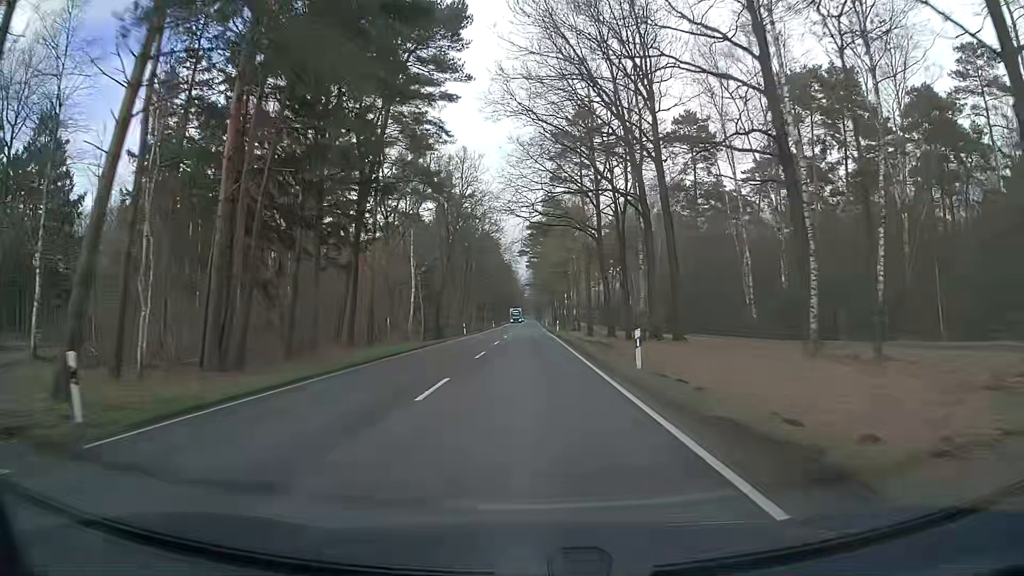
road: secondary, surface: asphalt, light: Day
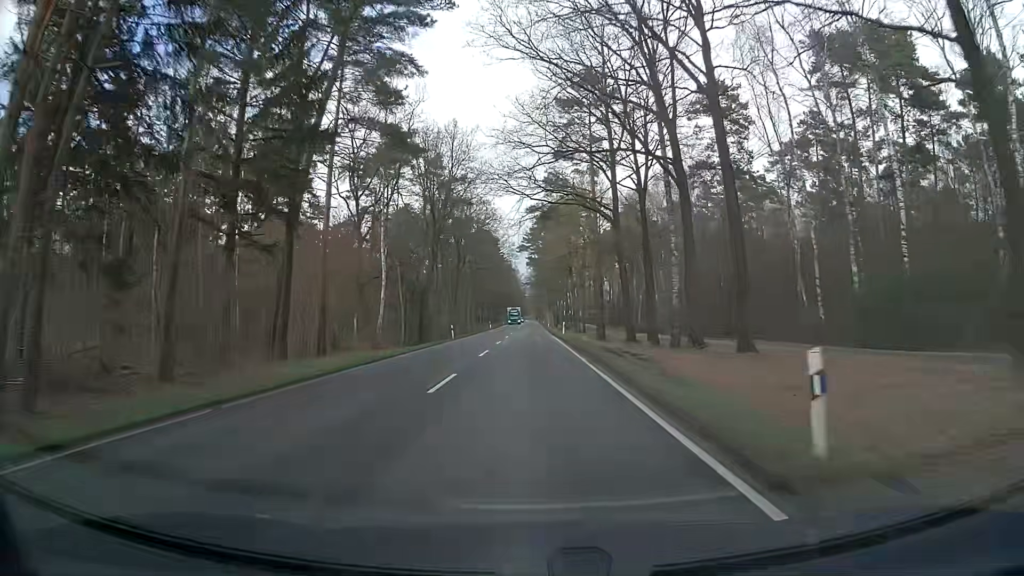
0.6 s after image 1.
(0.0, +10.7) m; +1°
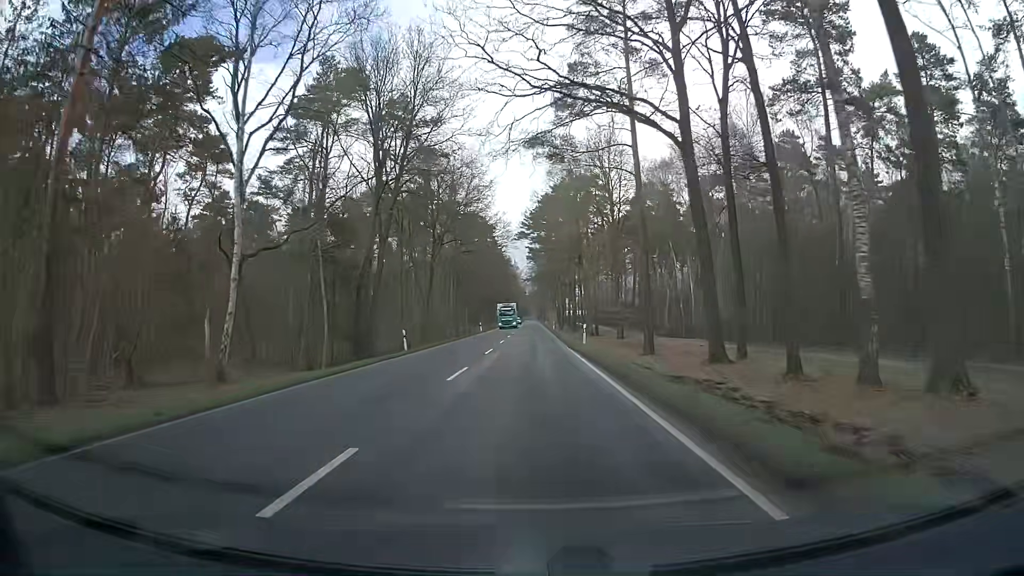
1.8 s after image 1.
(-0.3, +21.4) m; -1°
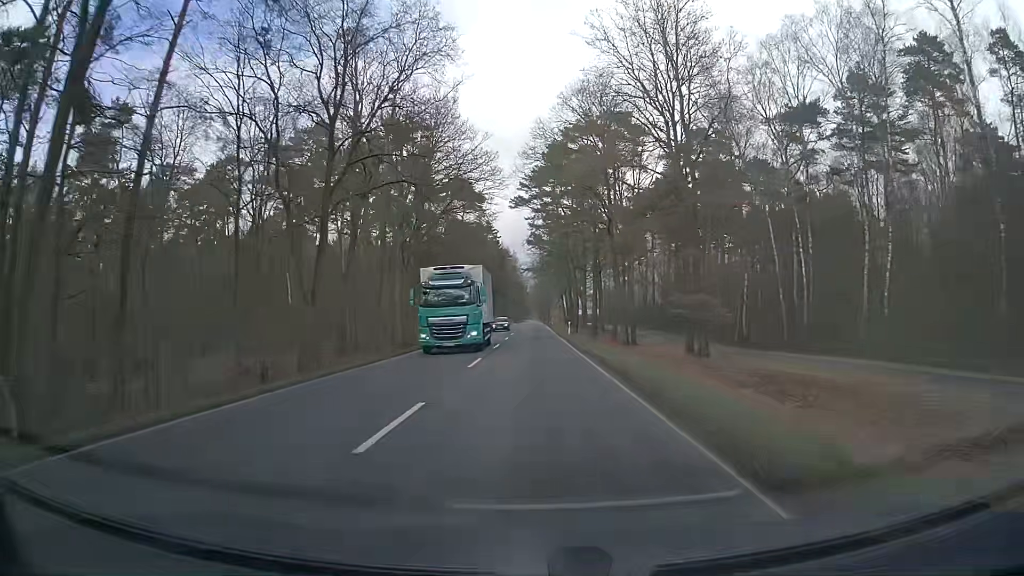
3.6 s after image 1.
(-0.2, +32.2) m; 0°
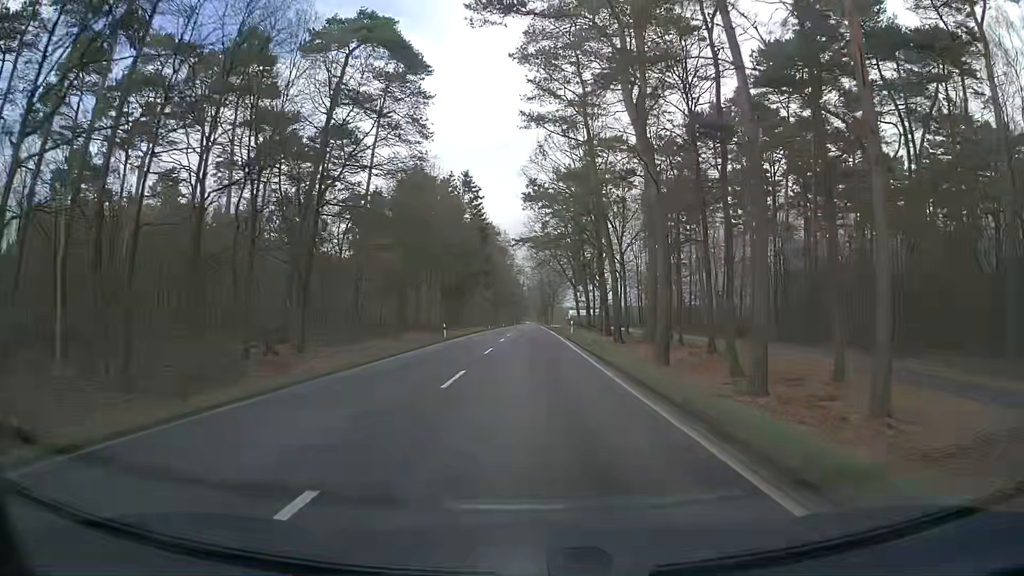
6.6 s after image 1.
(-0.5, +53.6) m; 0°
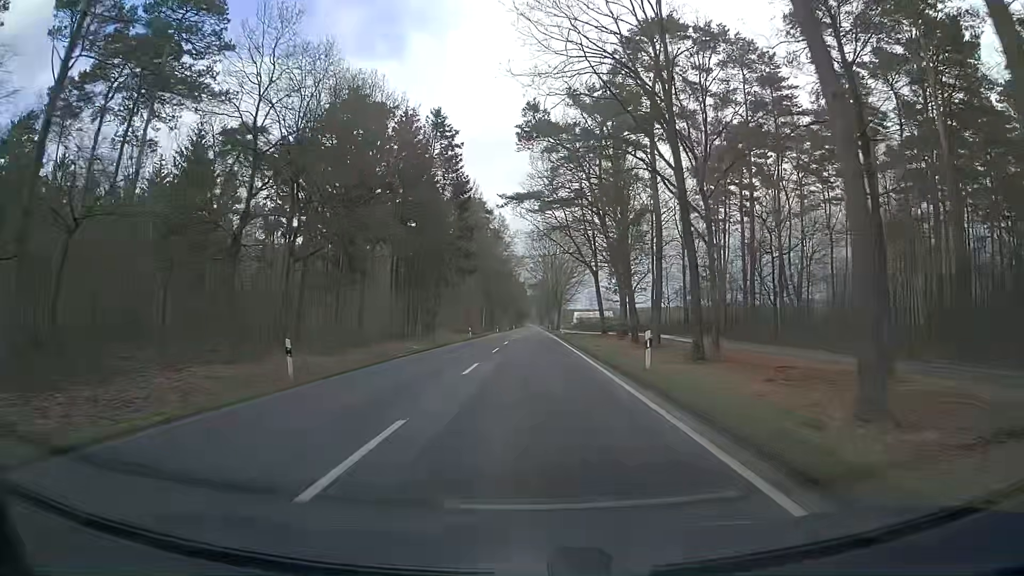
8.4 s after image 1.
(0.0, +32.2) m; -1°
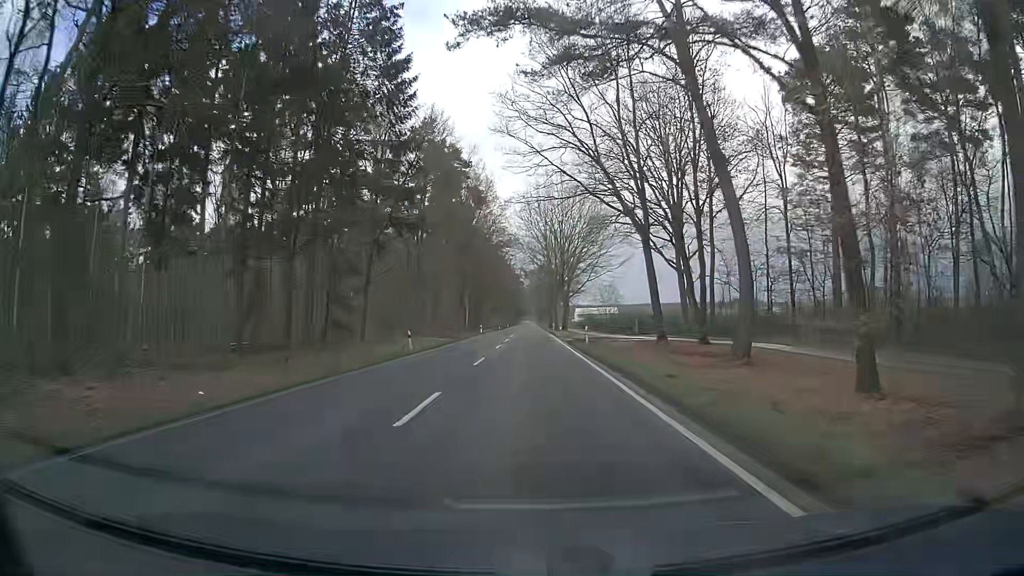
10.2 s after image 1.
(+0.5, +32.3) m; +1°
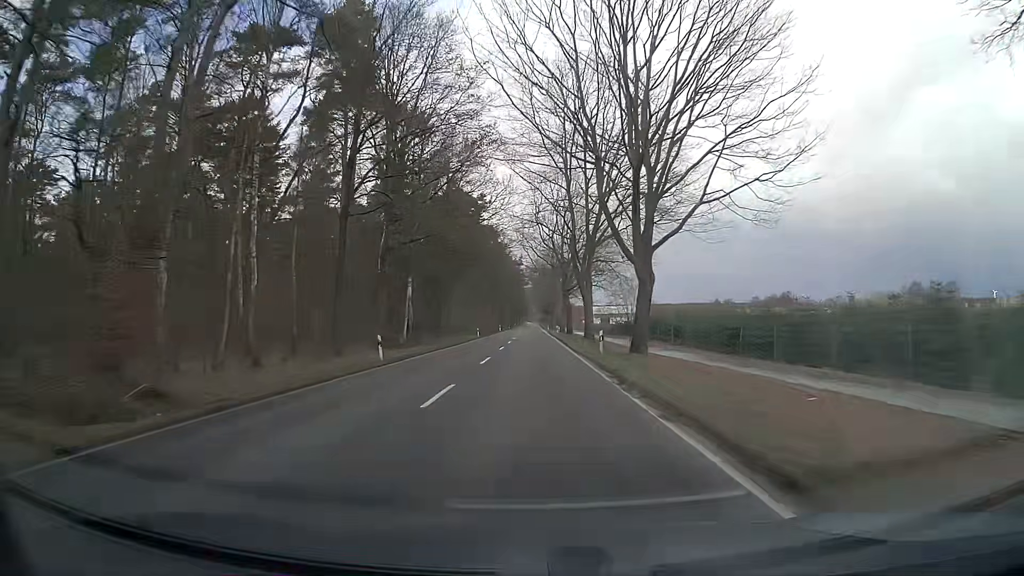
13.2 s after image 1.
(0.0, +58.2) m; -1°
(0, +10) (0, +20) (0, +30) (0, +40) (0, +50) (0, +60) (+1, +70) (+1, +80) (+1, +90) (+1, +100) m
